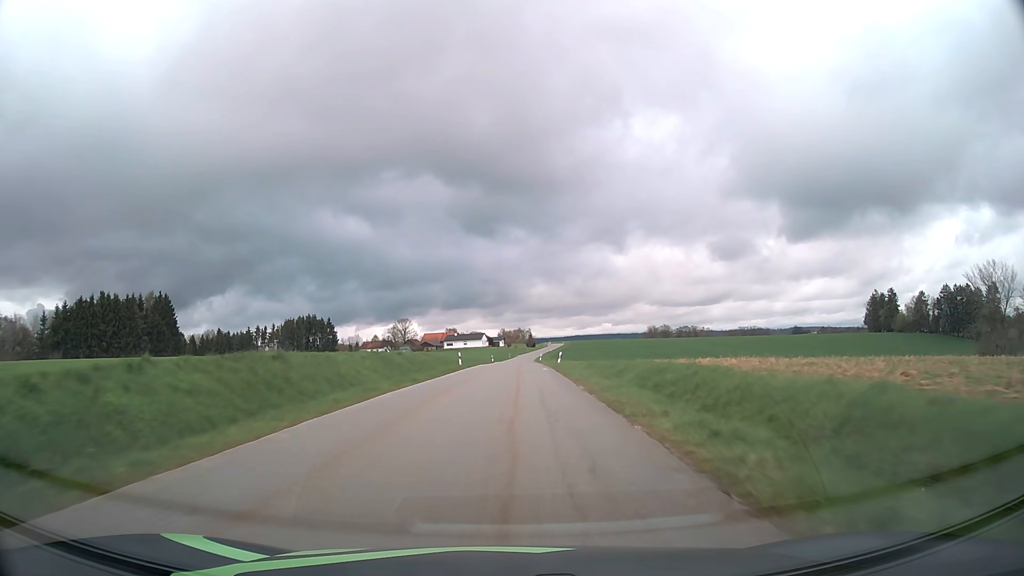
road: tertiary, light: Day
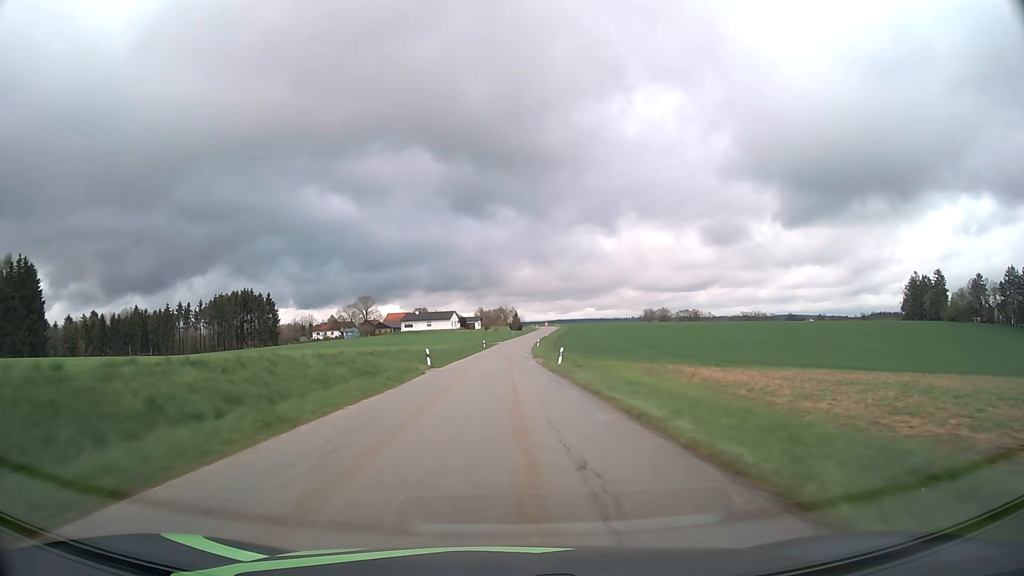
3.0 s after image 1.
(+0.8, +61.9) m; +2°
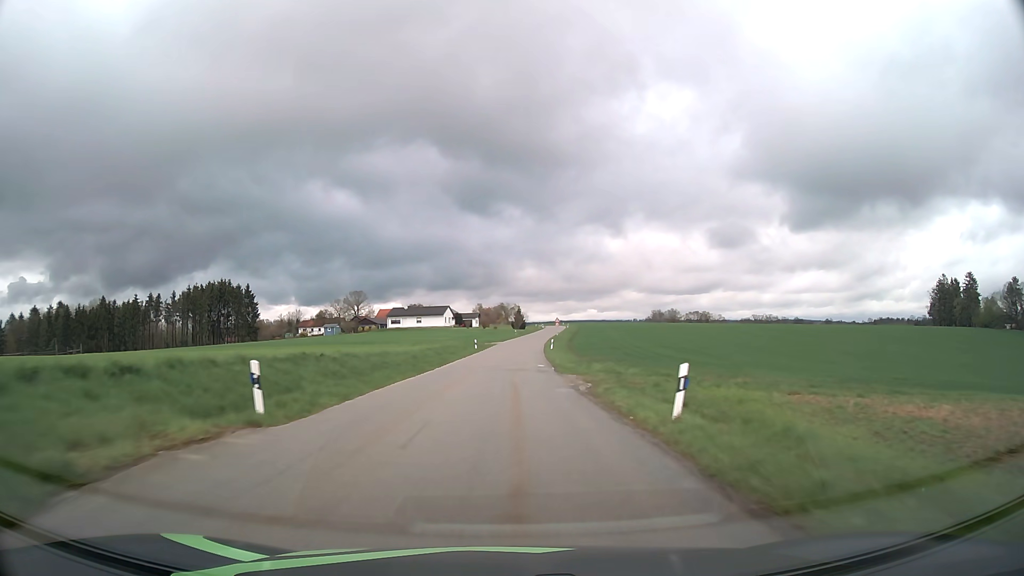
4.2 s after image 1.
(0.0, +24.5) m; 0°
(0, +10) (0, +20) (0, +30) (0, +40) (+1, +50) (+1, +60) (+2, +70) (+2, +80) (+3, +90) (+4, +100) m
